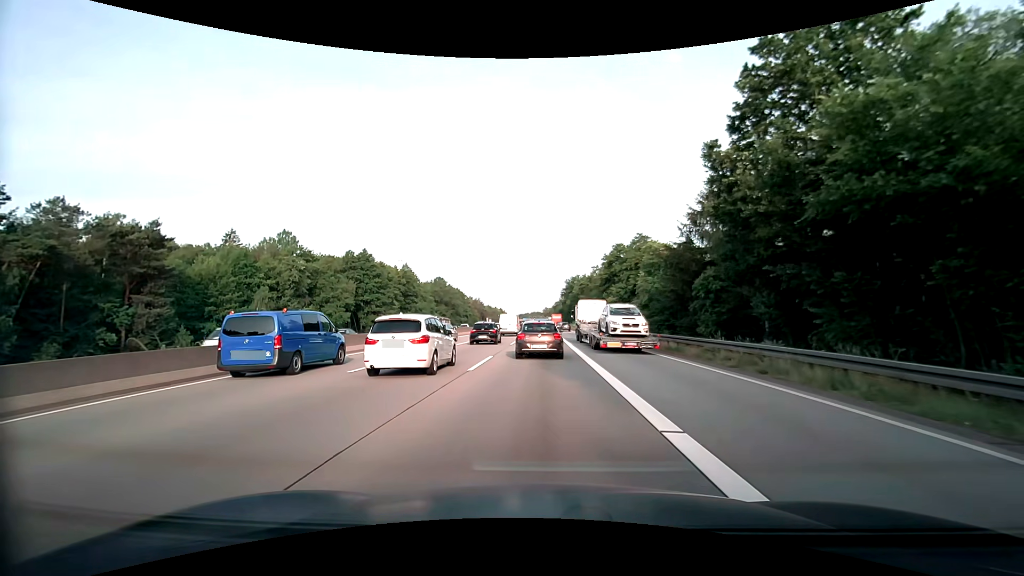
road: motorway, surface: asphalt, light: Day
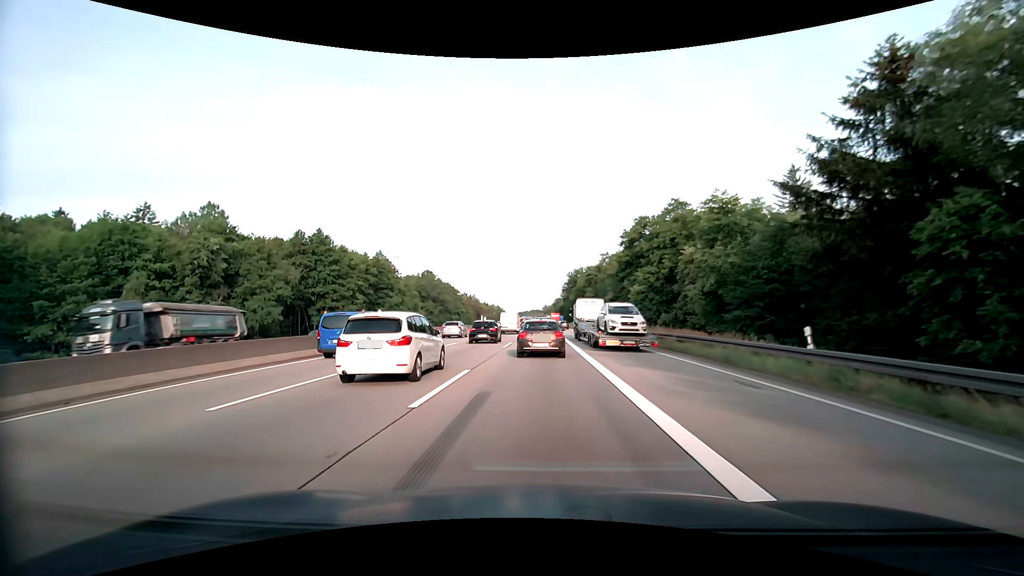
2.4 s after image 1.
(0.0, +24.3) m; 0°
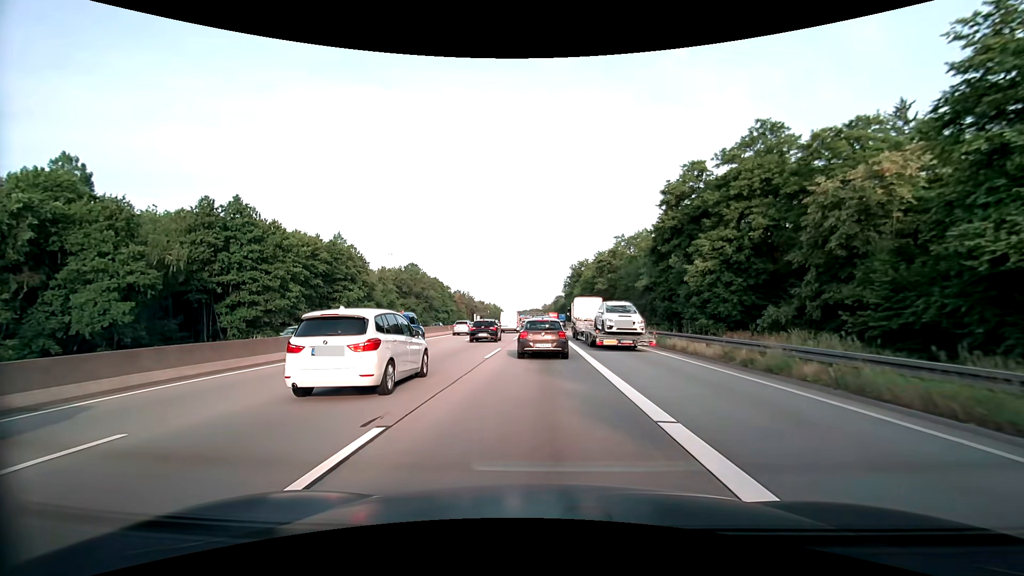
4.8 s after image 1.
(+0.1, +25.9) m; 0°
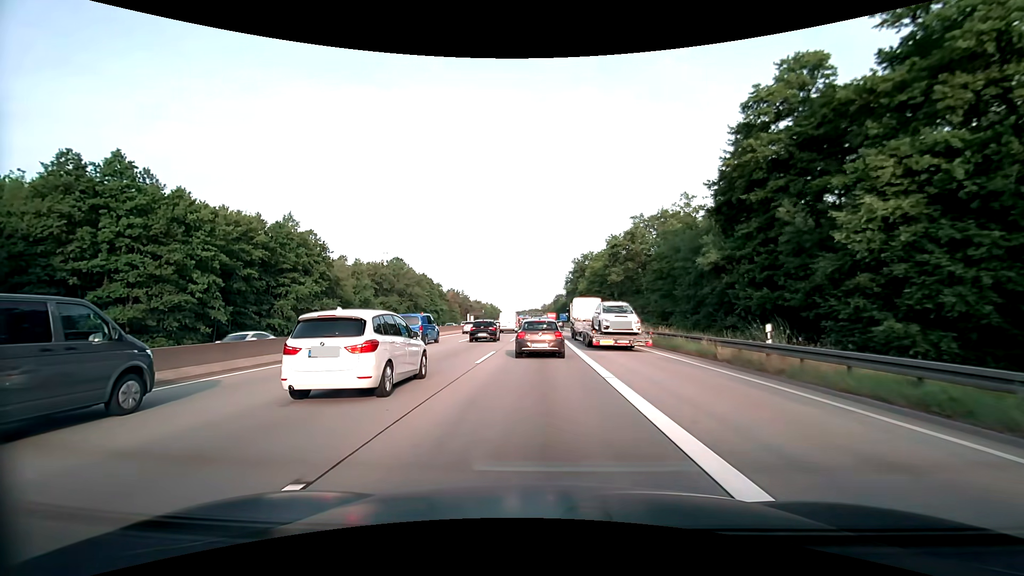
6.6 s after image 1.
(+0.1, +20.0) m; 0°
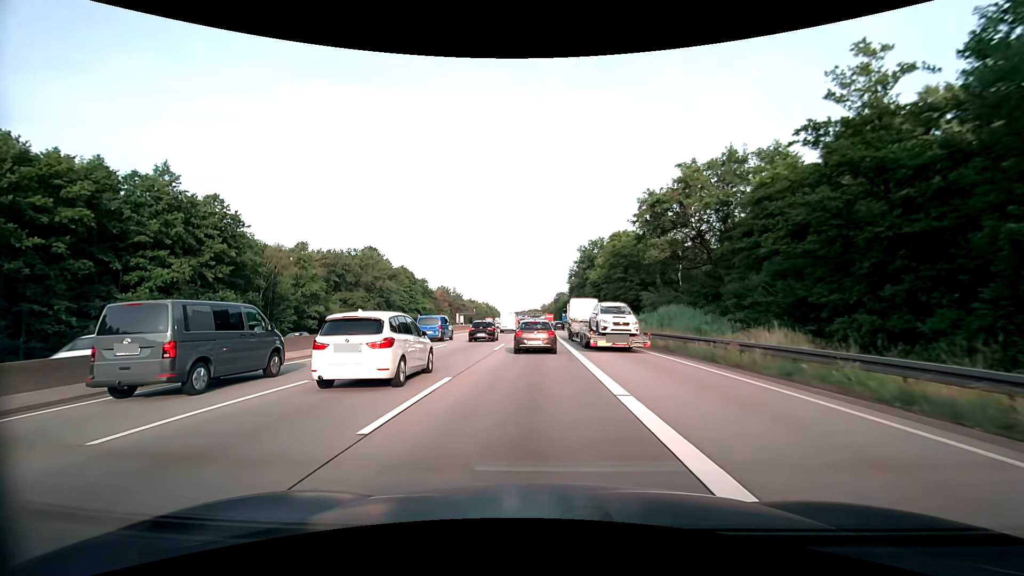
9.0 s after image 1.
(+0.1, +28.2) m; 0°
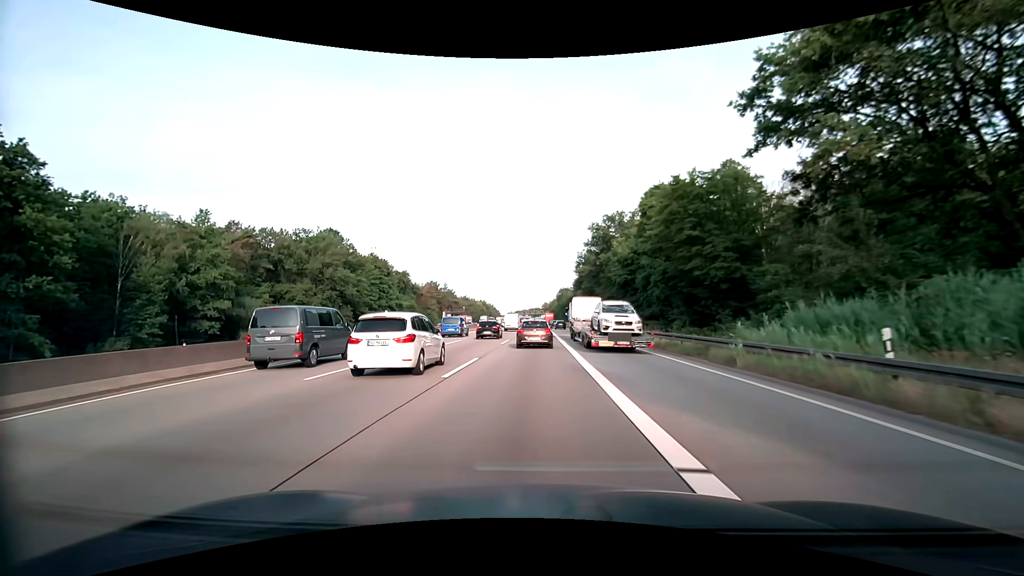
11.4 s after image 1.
(+0.1, +30.0) m; 0°
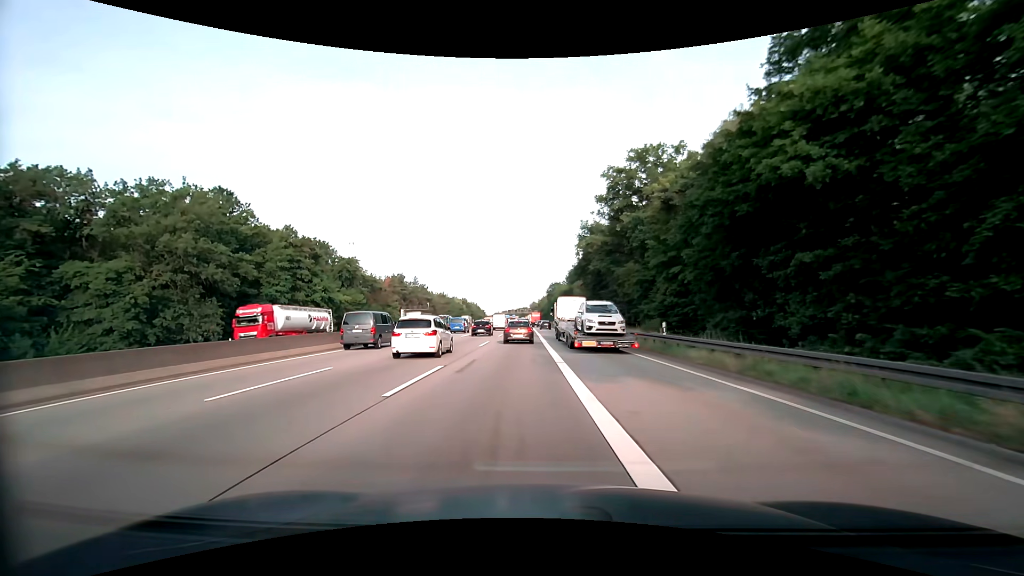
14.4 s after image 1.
(+0.2, +38.8) m; +2°
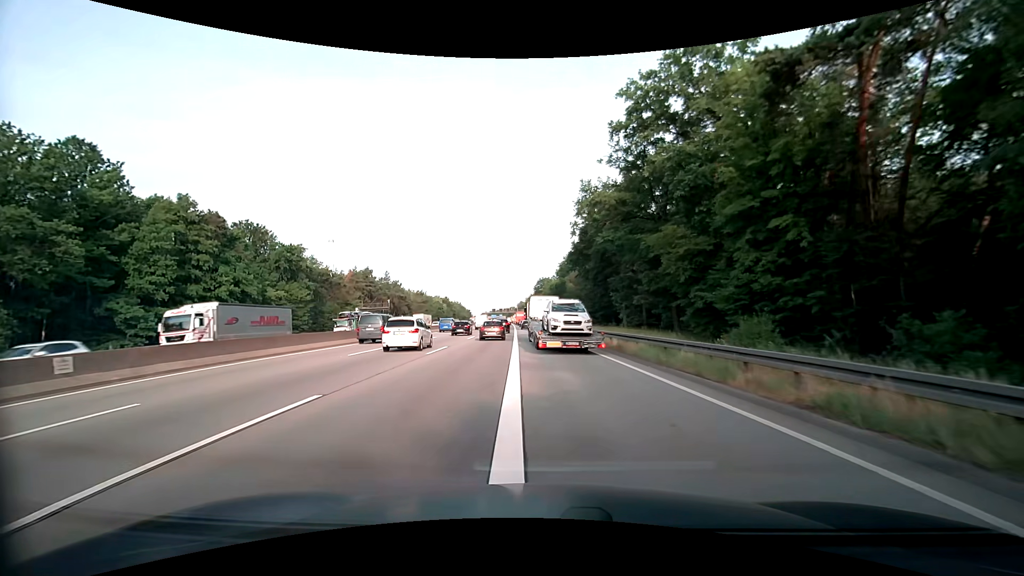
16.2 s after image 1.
(+0.1, +24.0) m; 0°
